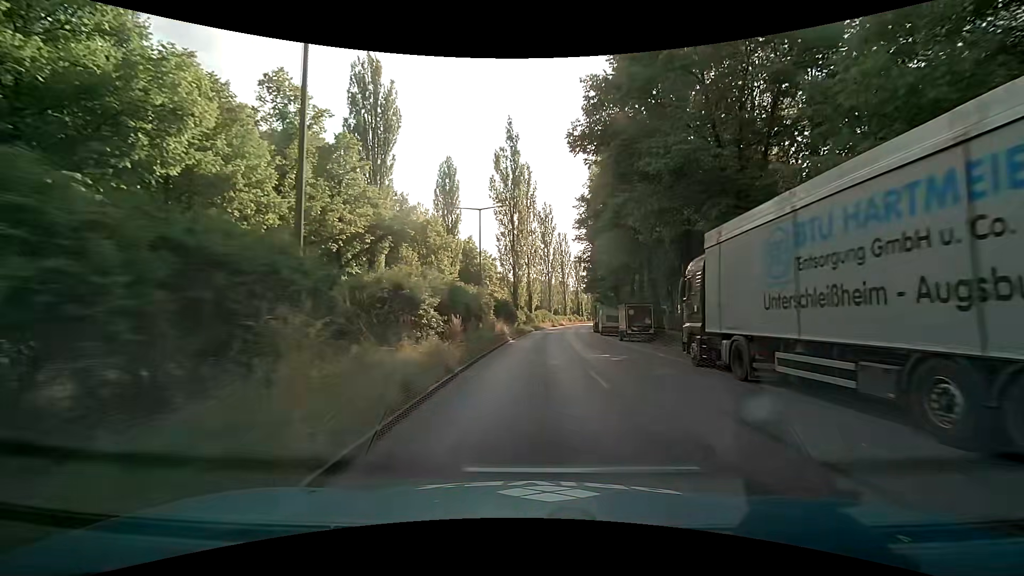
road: secondary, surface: asphalt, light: Day
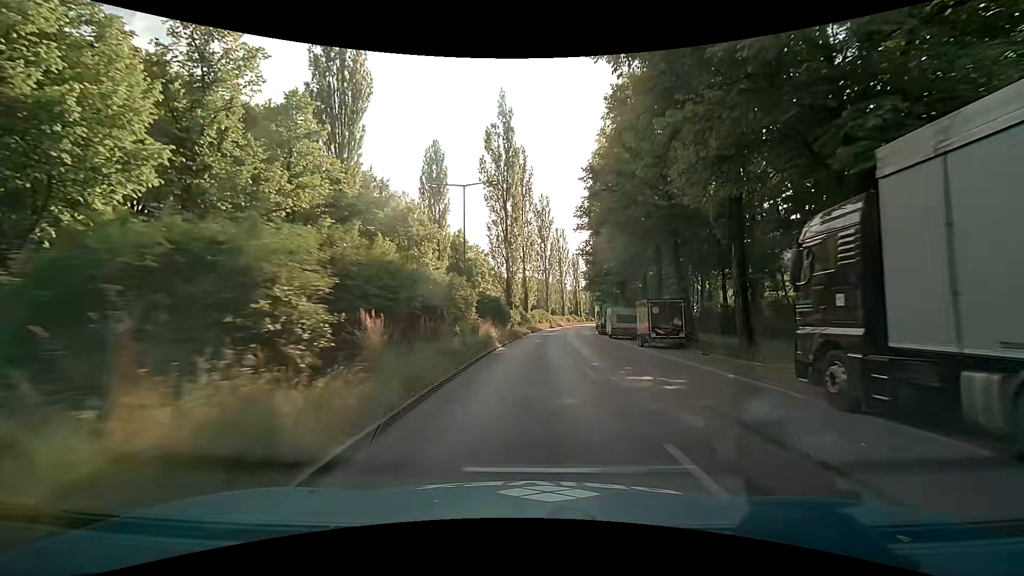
(+0.1, +7.5) m; +1°
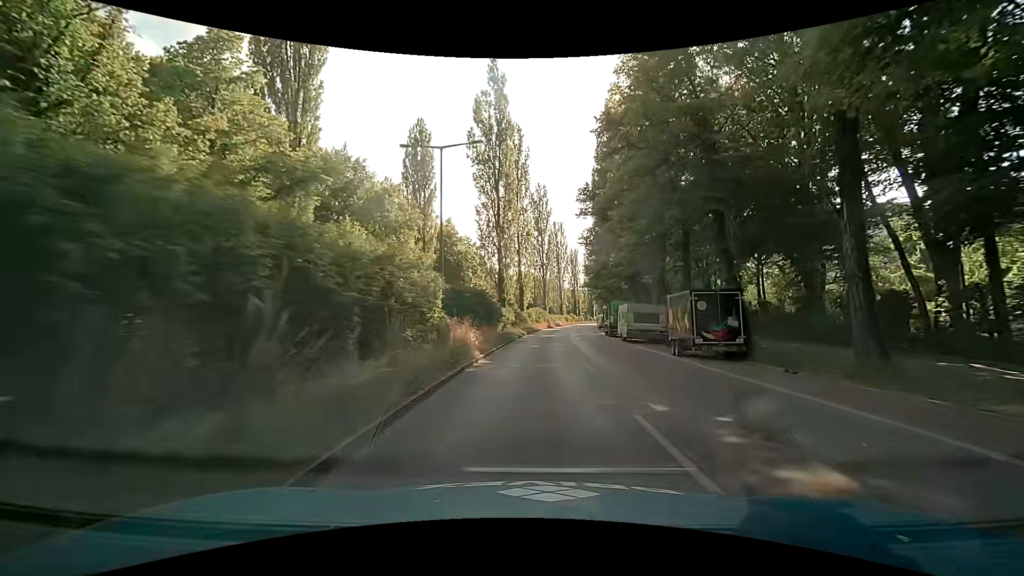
(0.0, +7.5) m; 0°
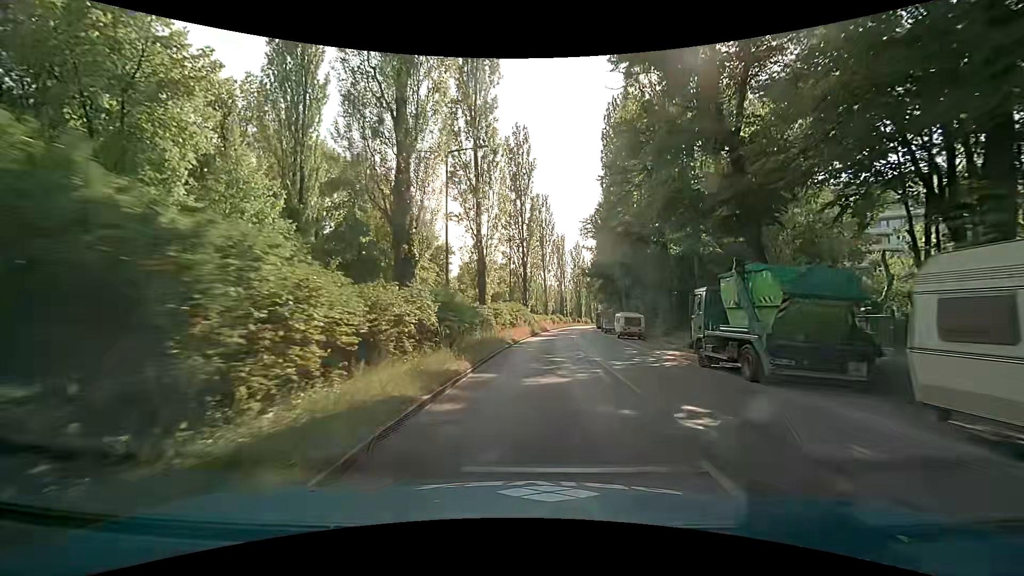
(+0.7, +29.3) m; +2°
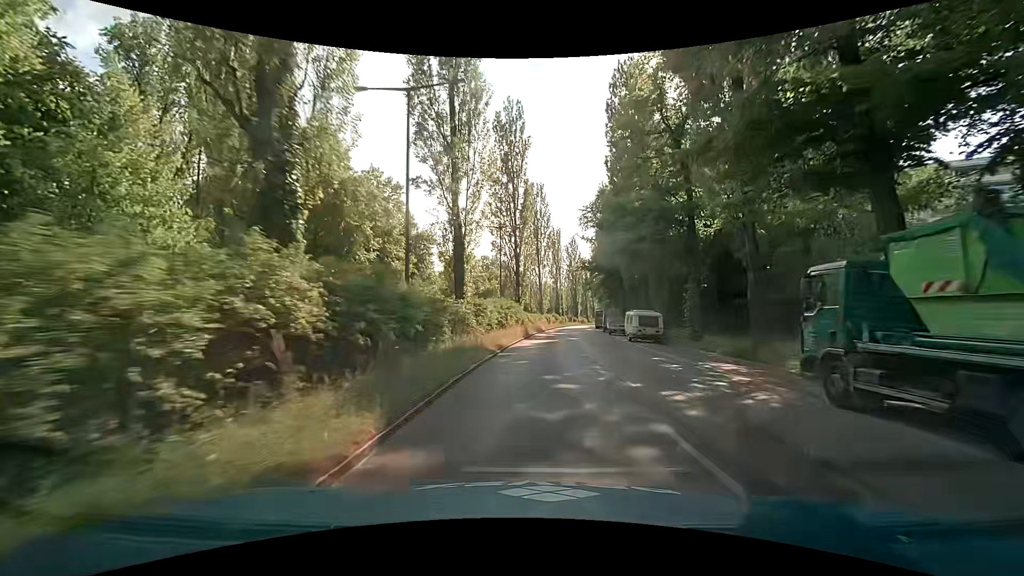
(+0.1, +7.3) m; +1°
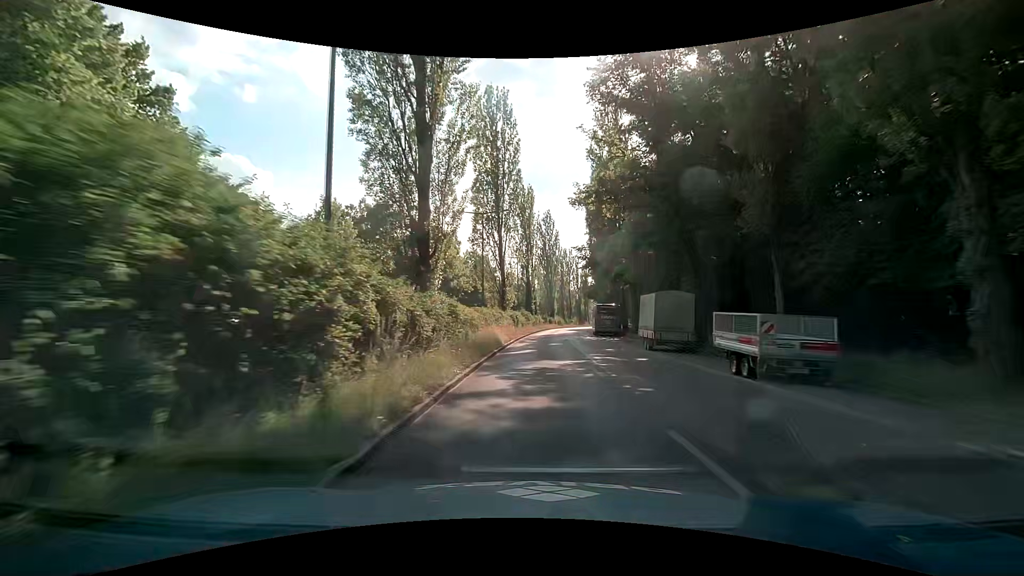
(+1.0, +36.5) m; +4°
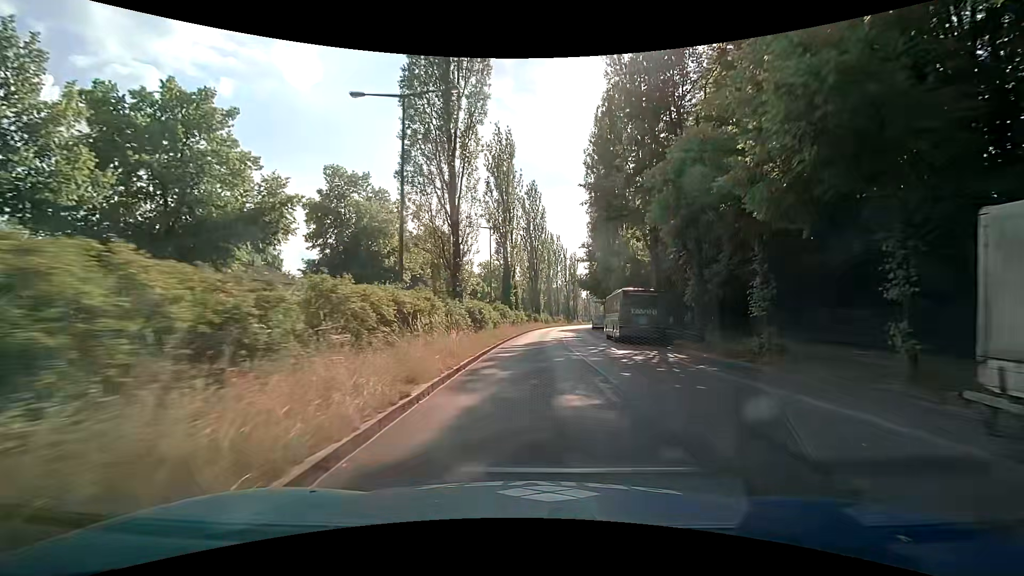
(+0.2, +22.0) m; +1°
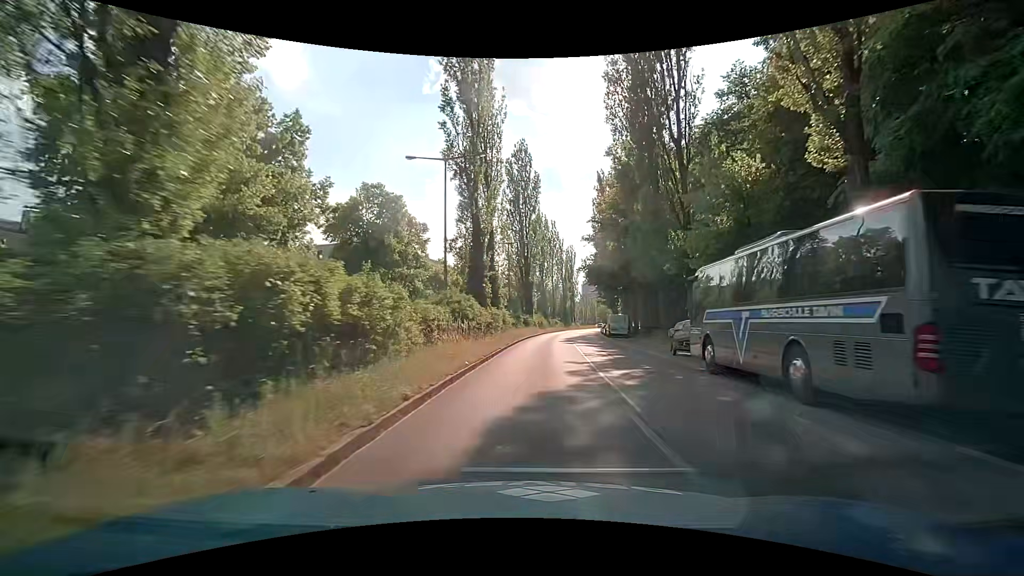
(+0.2, +22.2) m; +2°
(0, +10) (0, +20) (0, +30) (+1, +40) (+2, +50) (+2, +60) (+3, +70) (+5, +80) (+6, +90) (+7, +100) m
